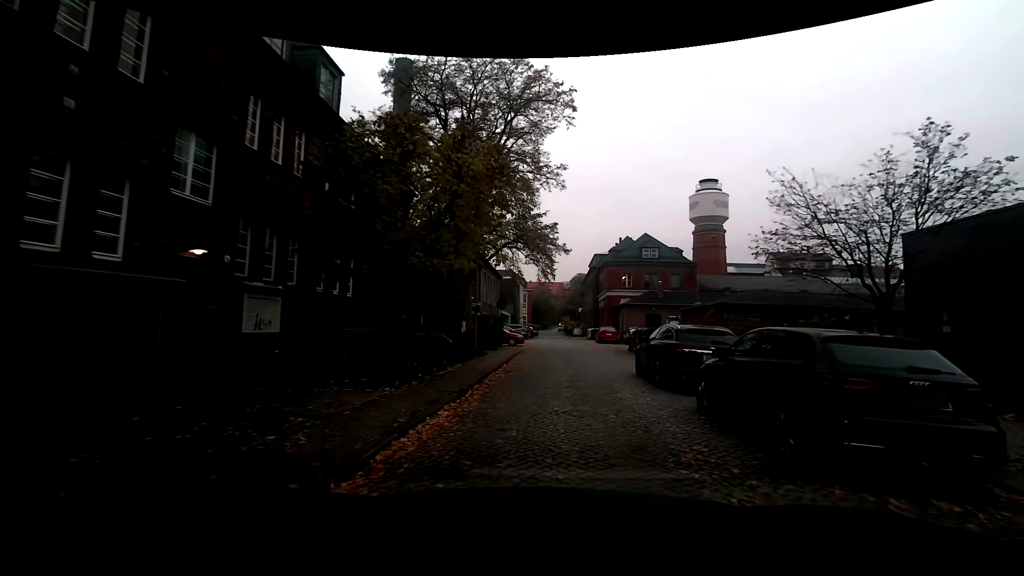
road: service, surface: sett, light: Day
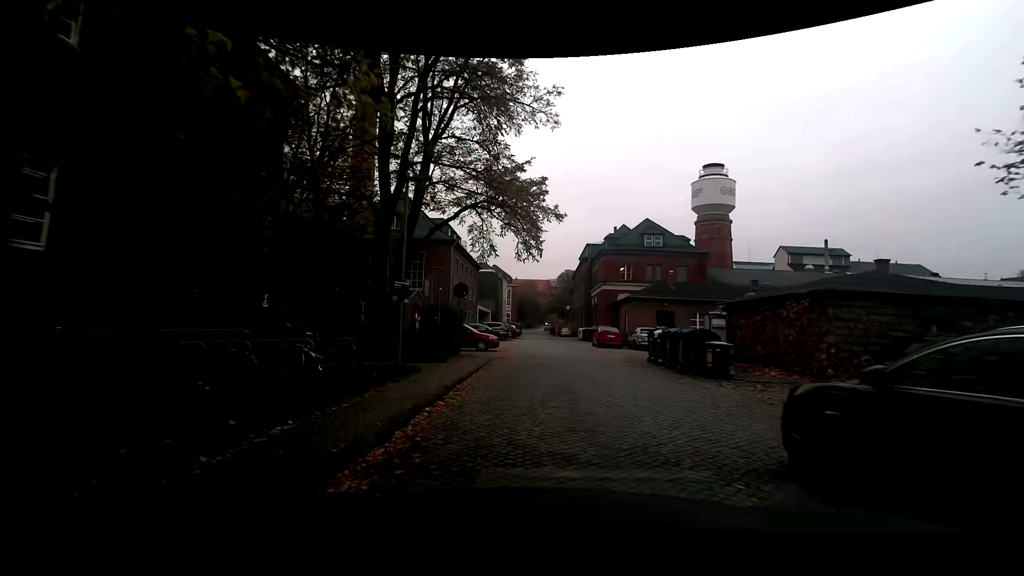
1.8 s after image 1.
(+0.2, +10.1) m; 0°
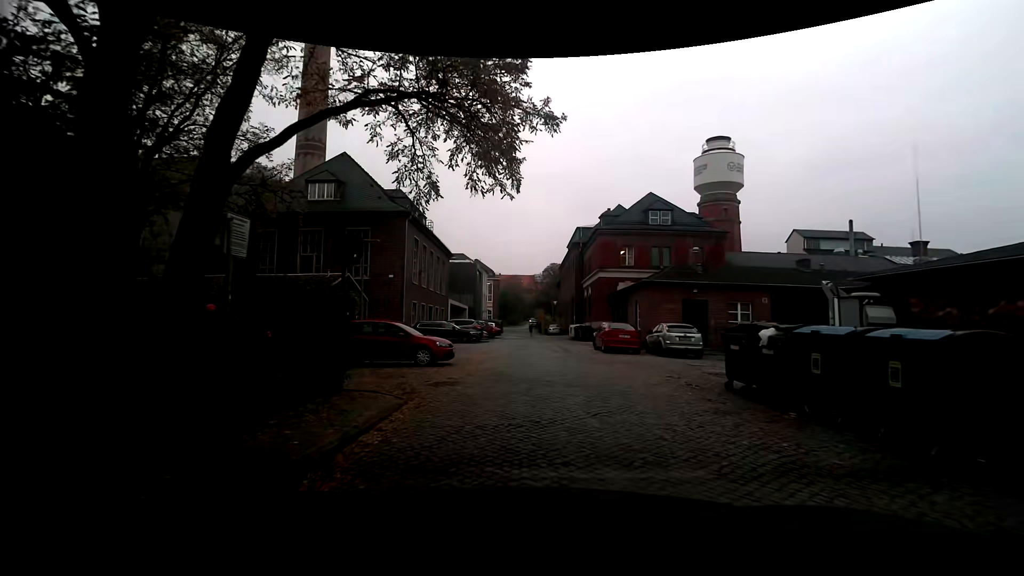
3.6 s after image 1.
(+0.2, +10.2) m; +1°
